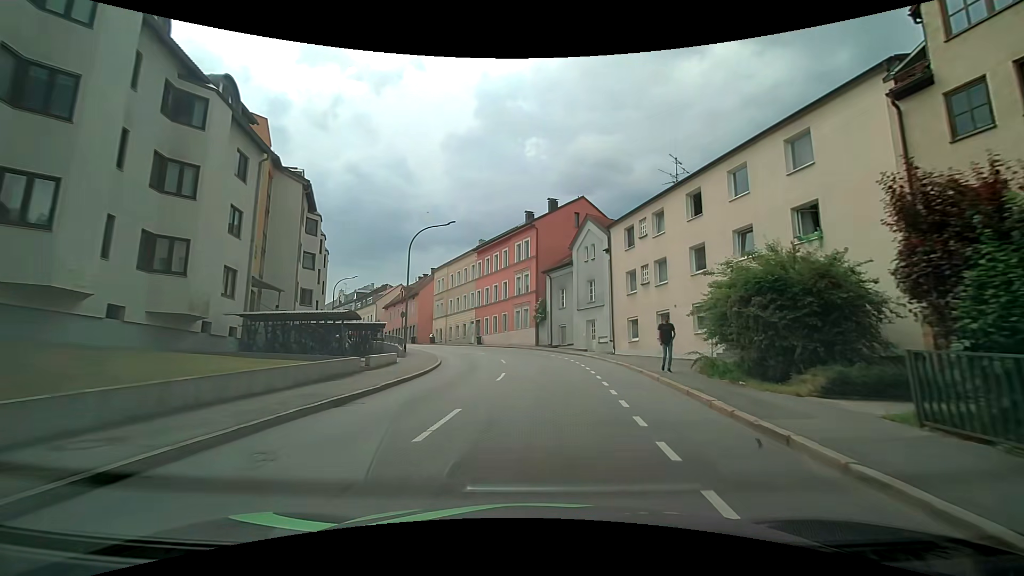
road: tertiary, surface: asphalt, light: Day
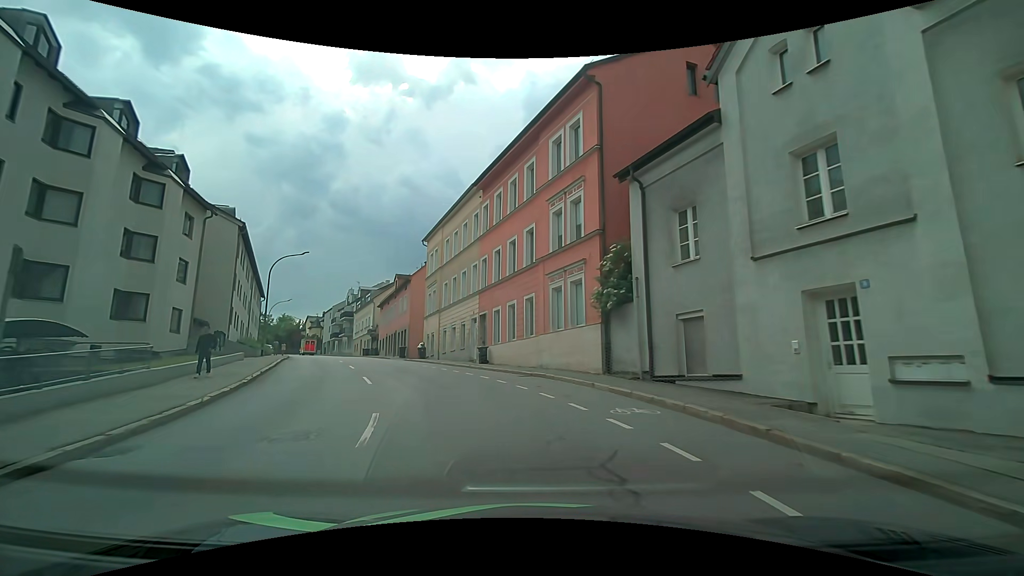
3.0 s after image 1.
(+0.2, +27.4) m; -6°
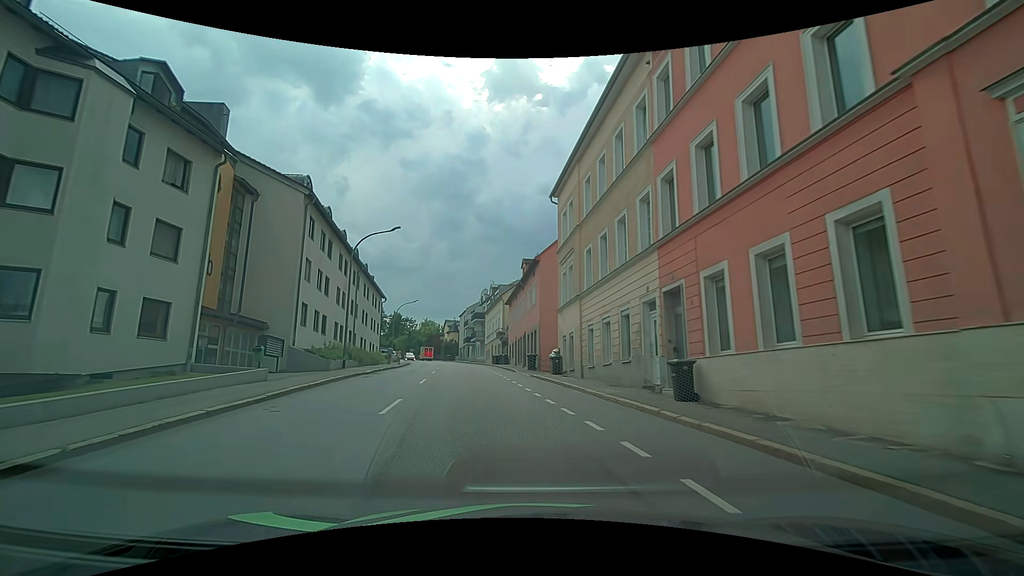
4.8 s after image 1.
(-2.0, +14.7) m; -17°
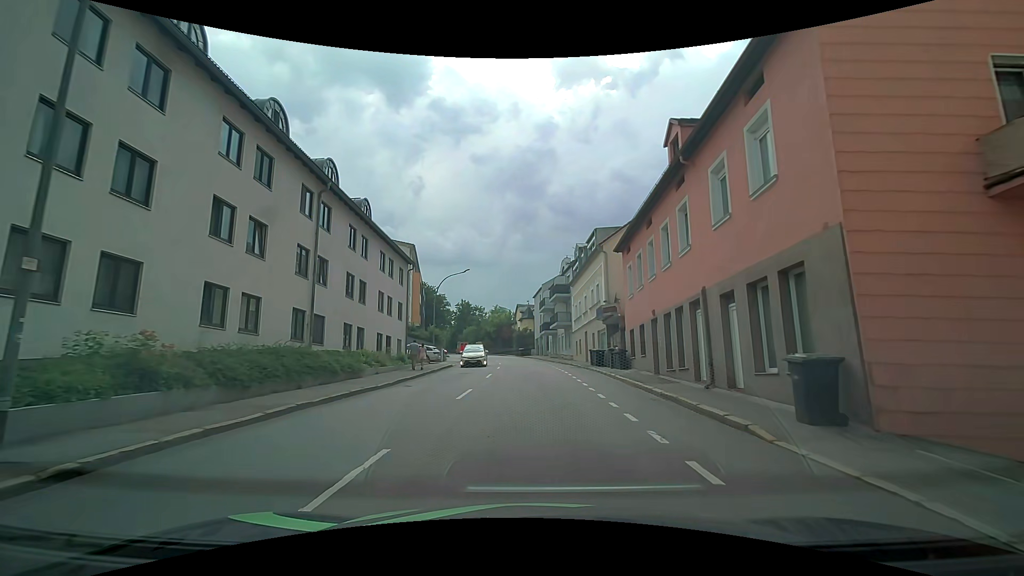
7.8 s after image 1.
(-2.8, +24.9) m; -9°
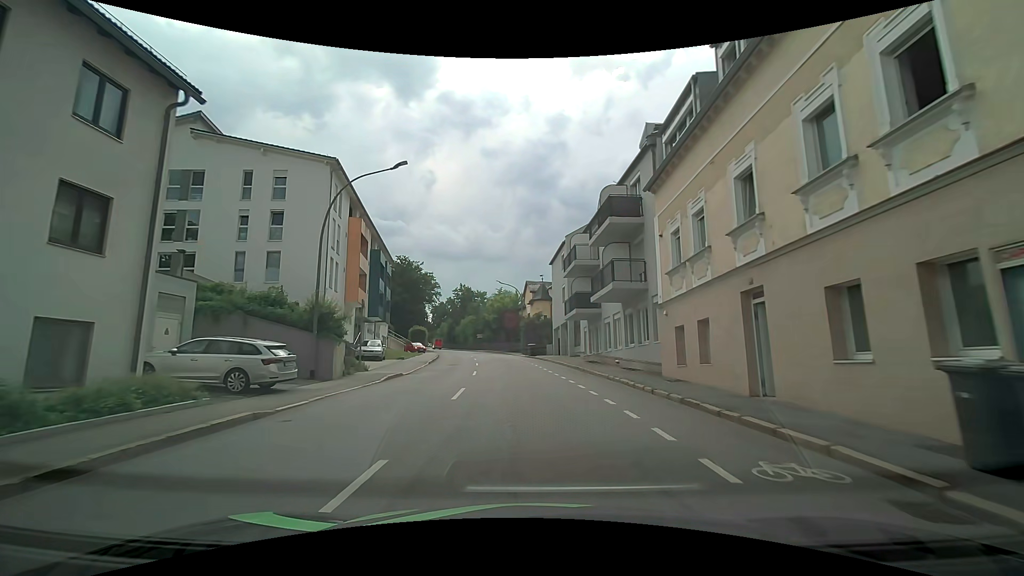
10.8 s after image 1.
(-0.5, +28.2) m; -2°
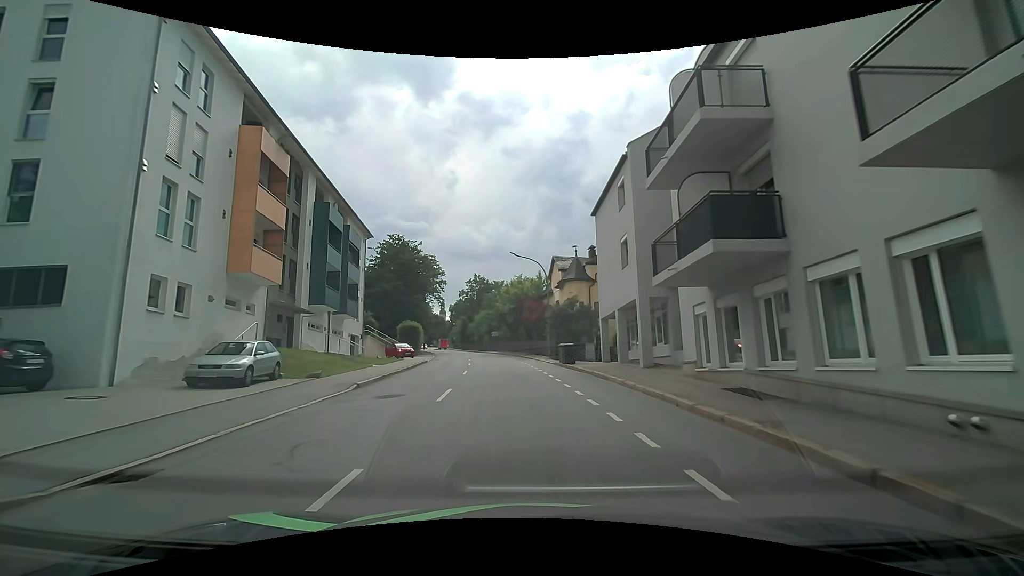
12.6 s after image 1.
(-0.4, +18.7) m; -3°
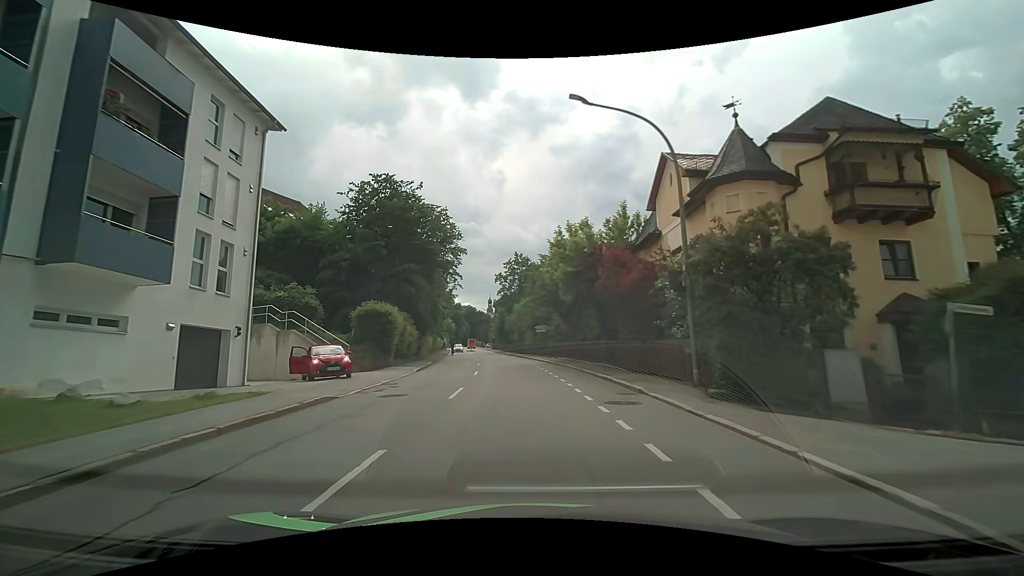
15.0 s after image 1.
(-1.3, +26.6) m; -6°
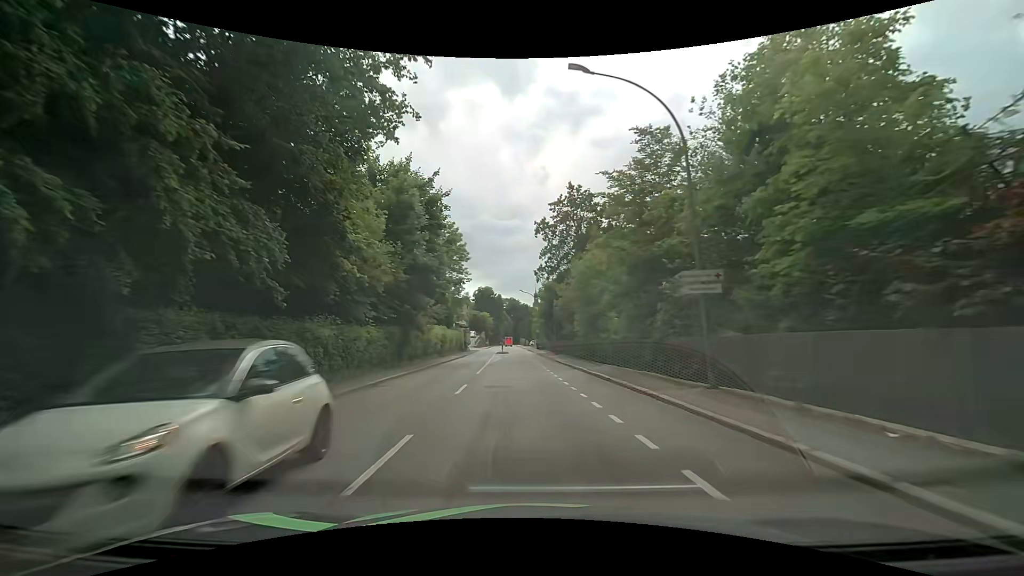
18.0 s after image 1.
(-1.8, +35.3) m; -6°
(0, +10) (0, +20) (-1, +30) (-1, +40) (-1, +50) (-1, +60) (-1, +70) (-2, +80) (-3, +90) (-4, +100) m
